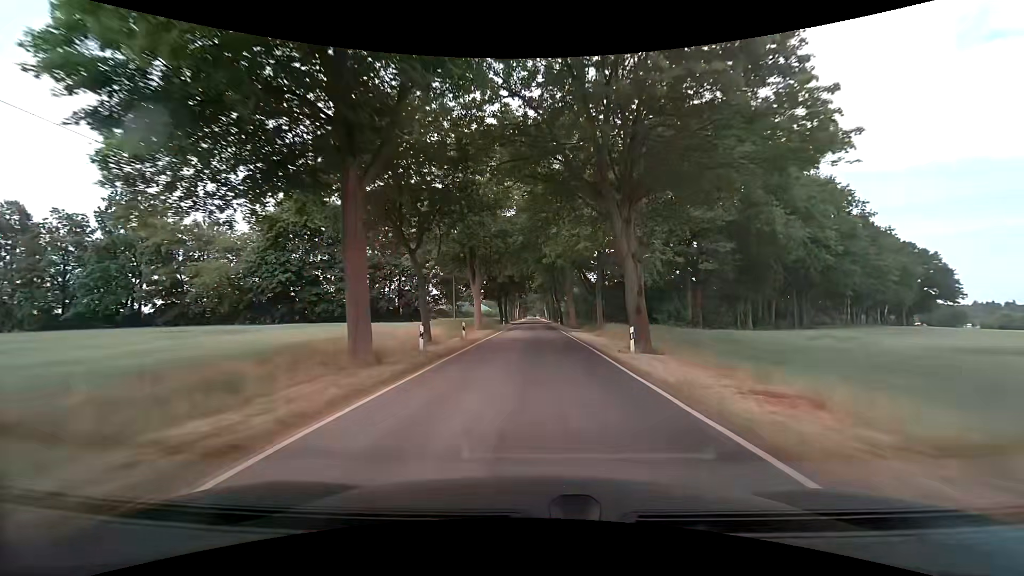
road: tertiary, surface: asphalt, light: Day
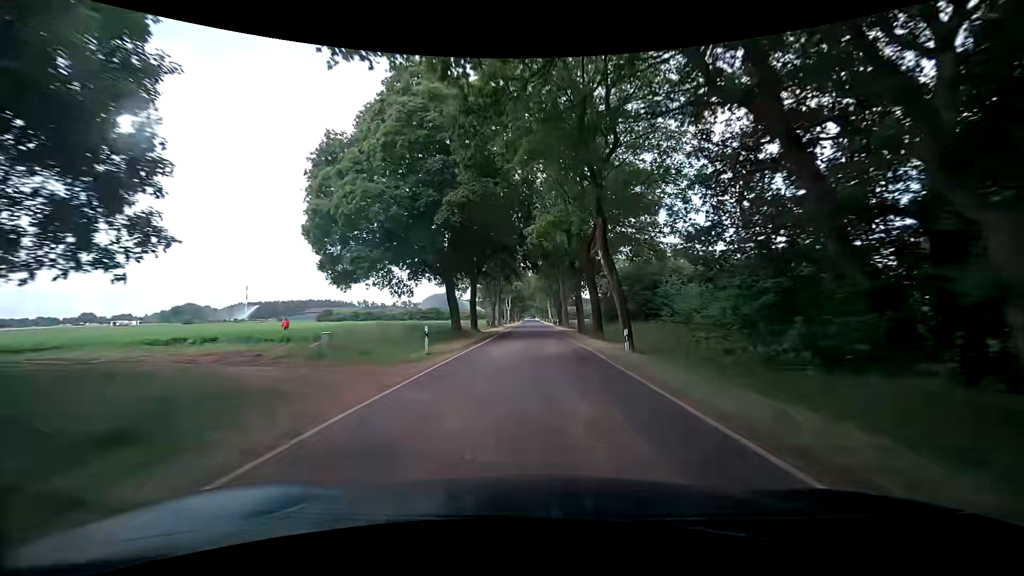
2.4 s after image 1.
(-0.1, +49.9) m; 0°
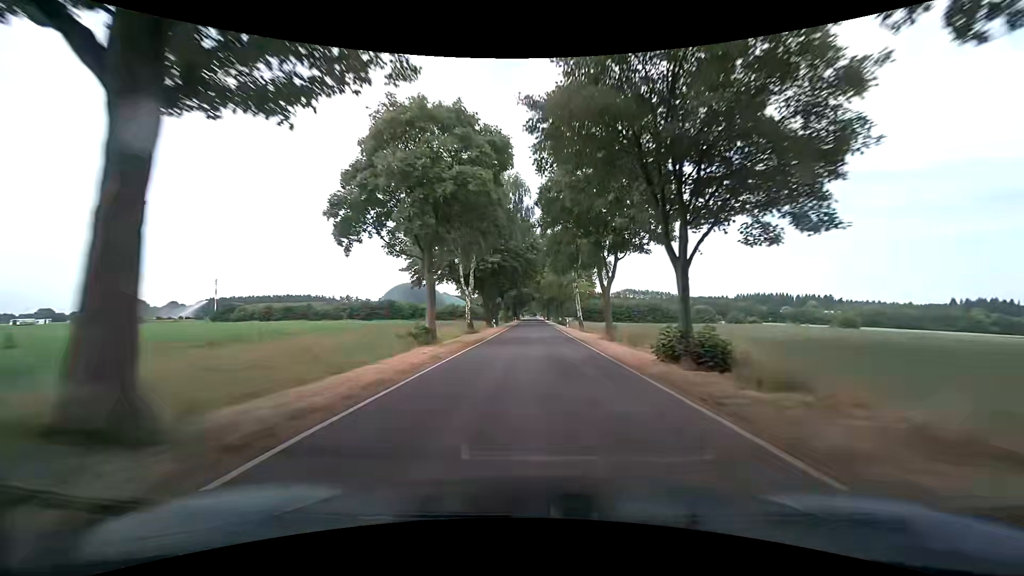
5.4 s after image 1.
(-0.4, +69.8) m; 0°
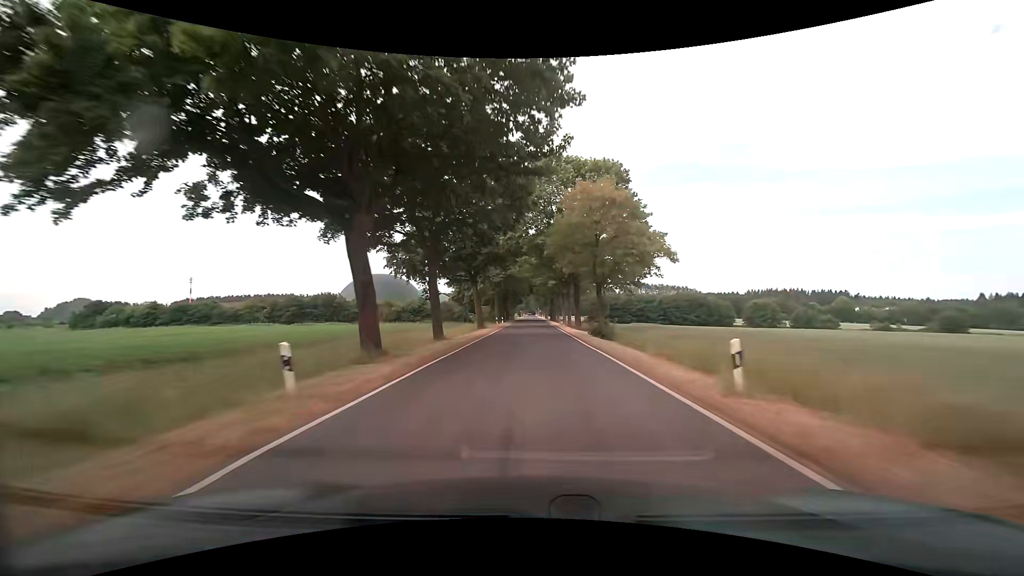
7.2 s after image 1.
(+0.1, +42.0) m; 0°
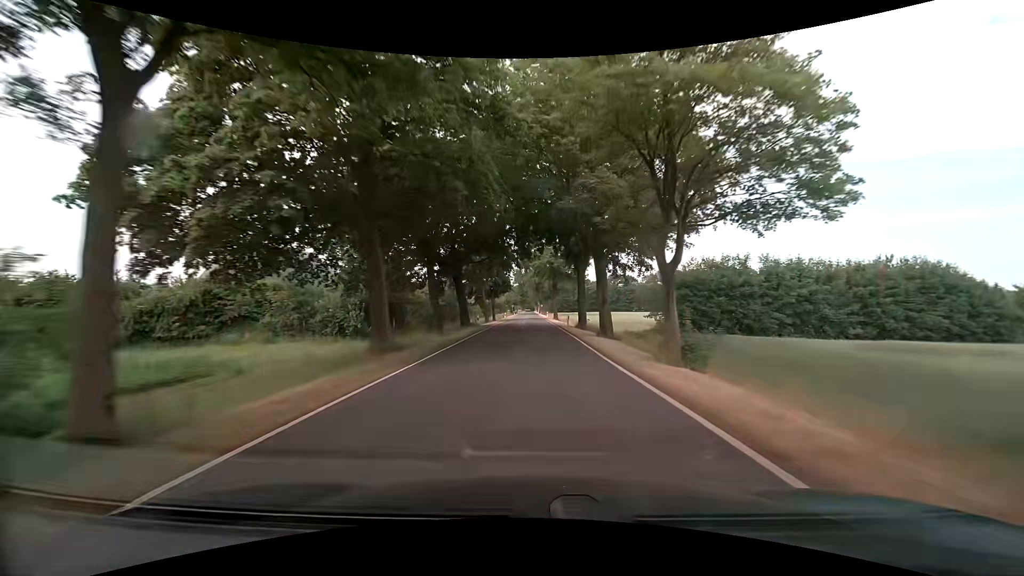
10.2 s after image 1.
(+0.1, +66.6) m; 0°
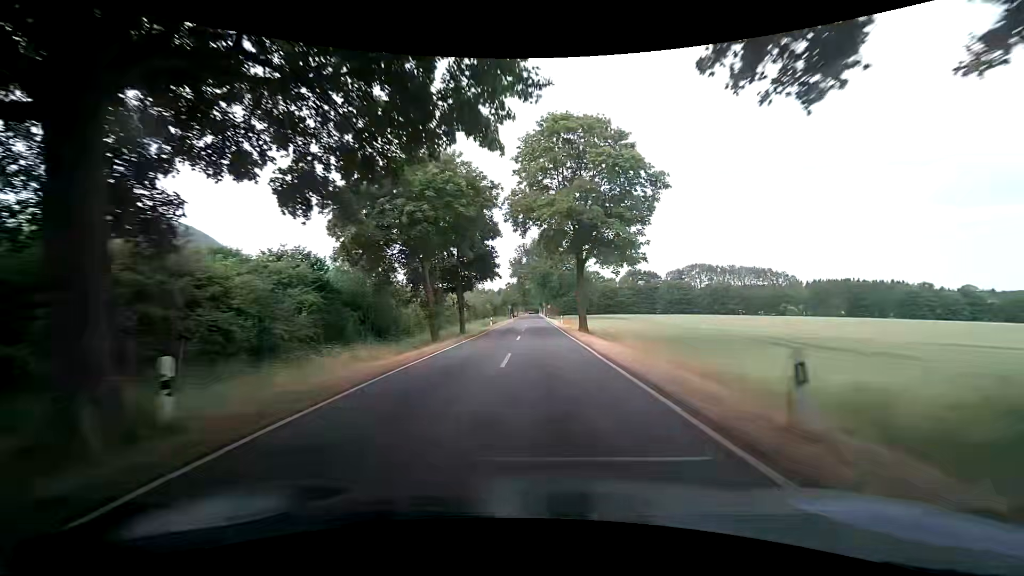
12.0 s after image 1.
(+0.1, +36.0) m; 0°
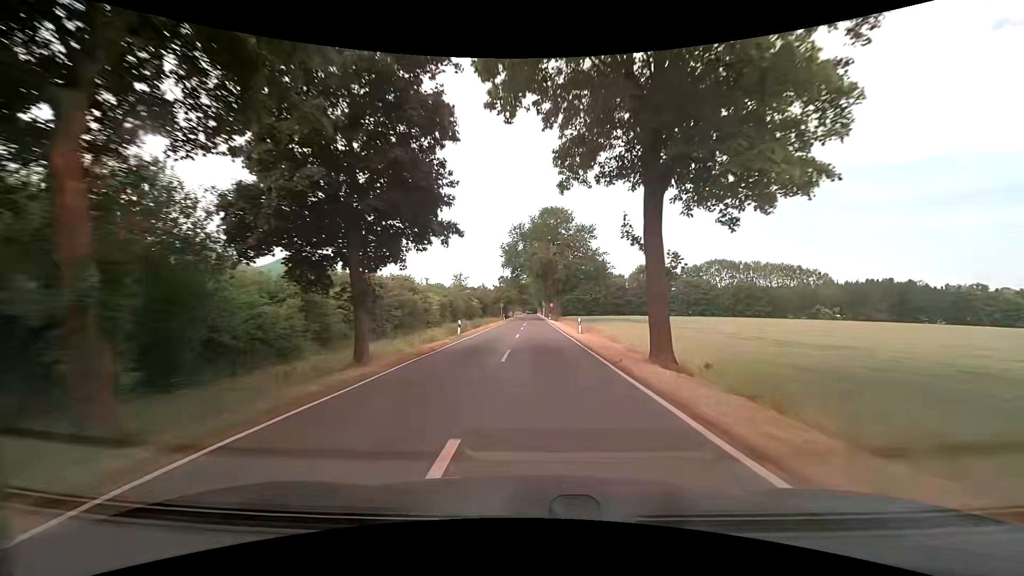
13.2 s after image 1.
(-0.1, +22.5) m; 0°
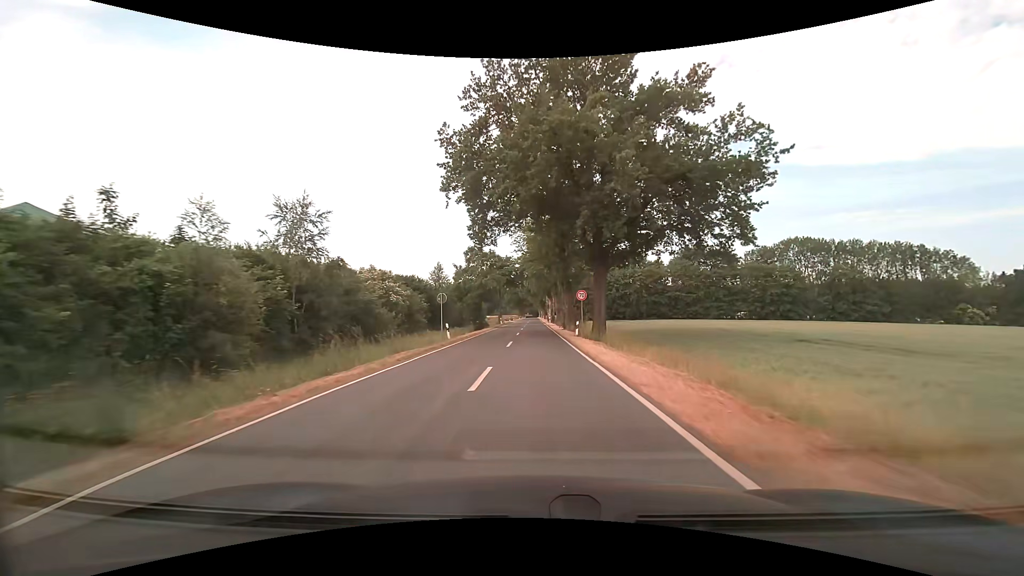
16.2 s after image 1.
(+0.4, +52.9) m; 0°
(0, +10) (0, +20) (0, +30) (0, +40) (0, +50) (0, +60) (0, +70) (0, +80) (0, +90) (0, +100) m
